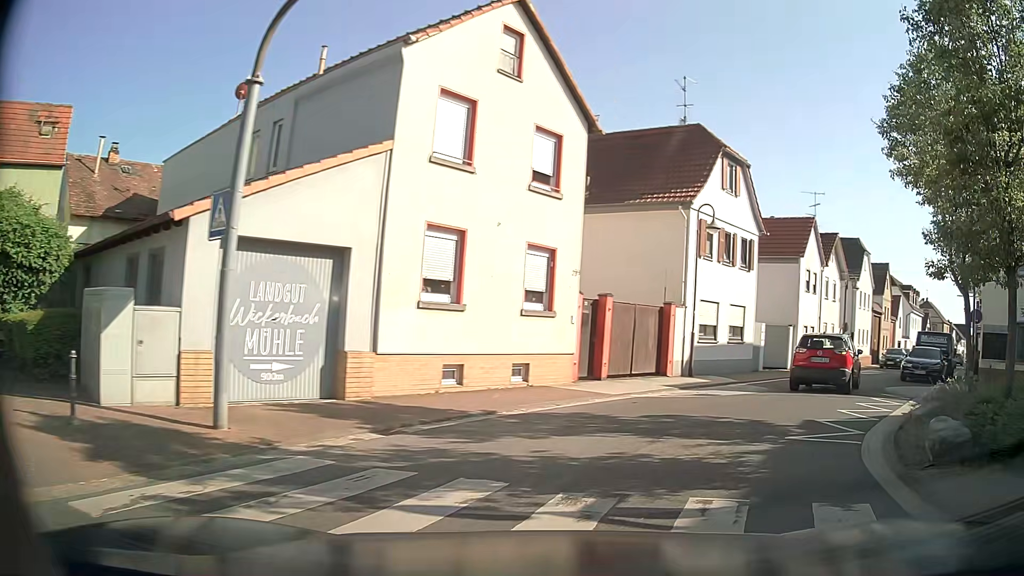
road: tertiary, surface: asphalt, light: Day
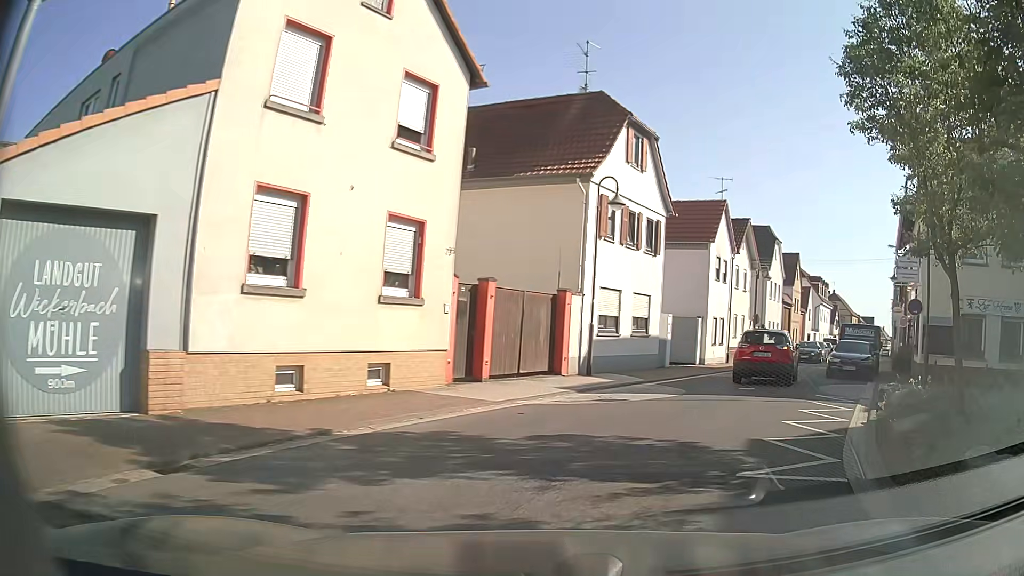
(+0.2, +2.9) m; +9°
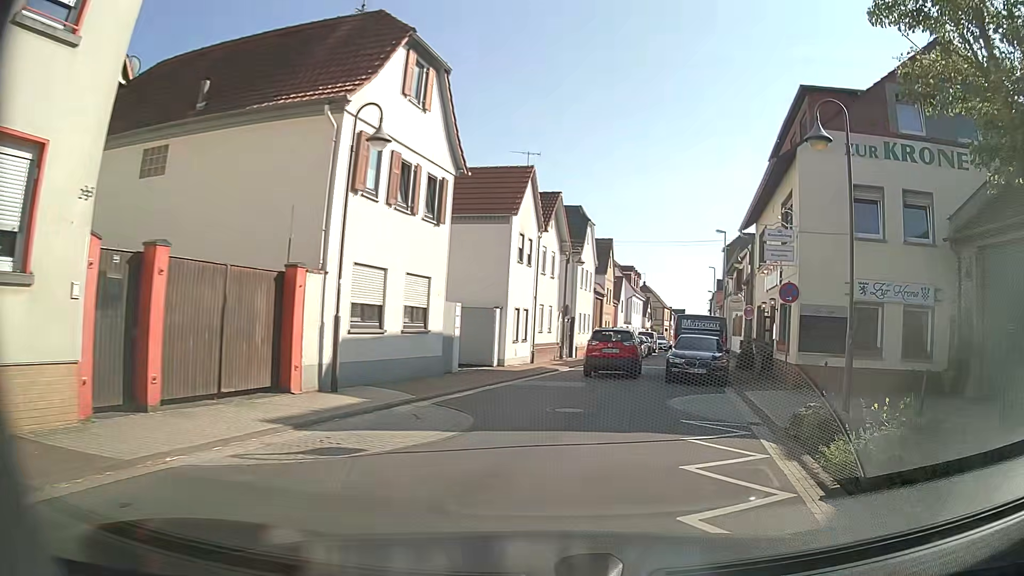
(+0.8, +5.7) m; +16°
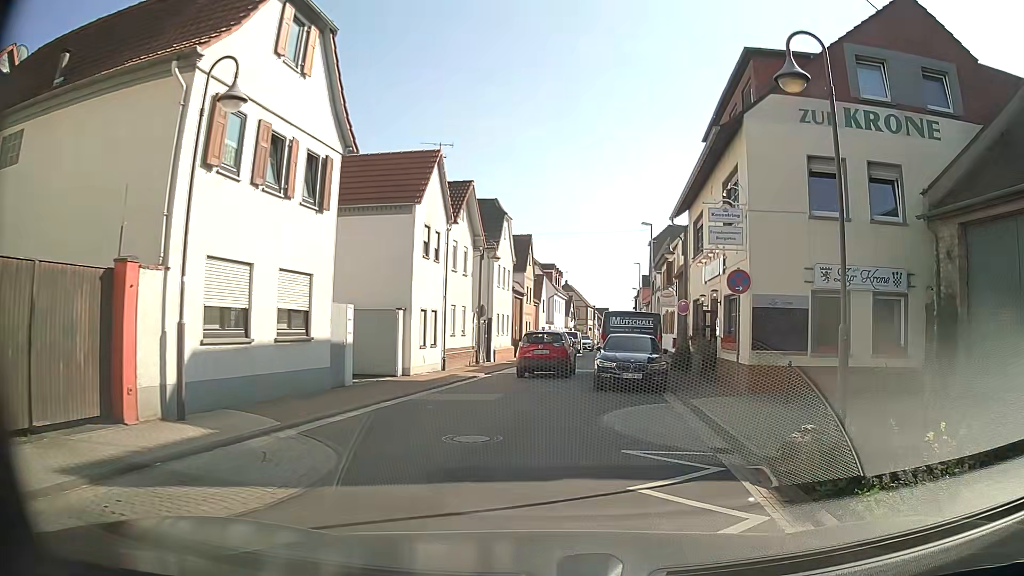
(+0.2, +2.8) m; +8°
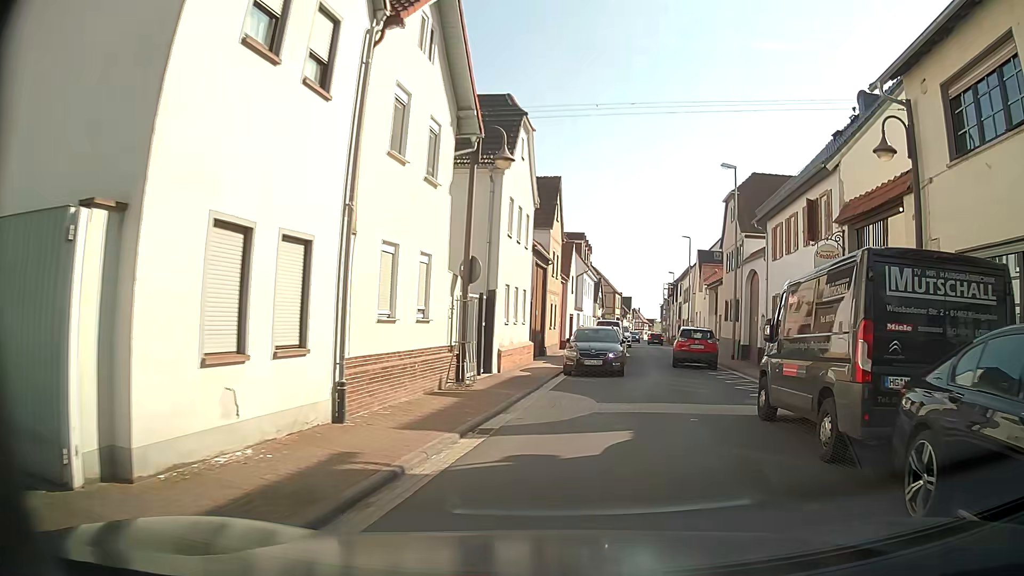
(-0.8, +16.4) m; 0°
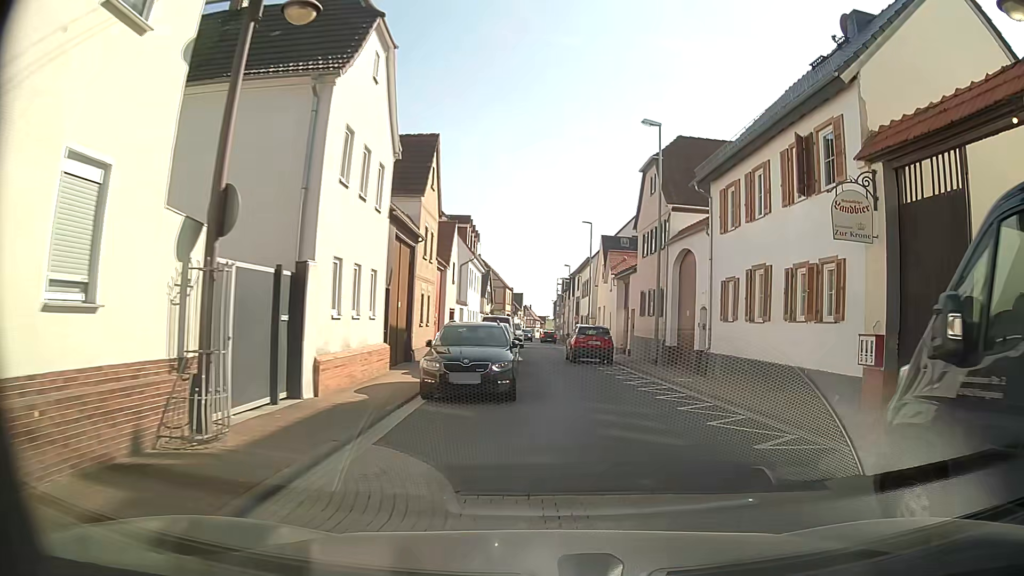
(+0.4, +7.3) m; +8°
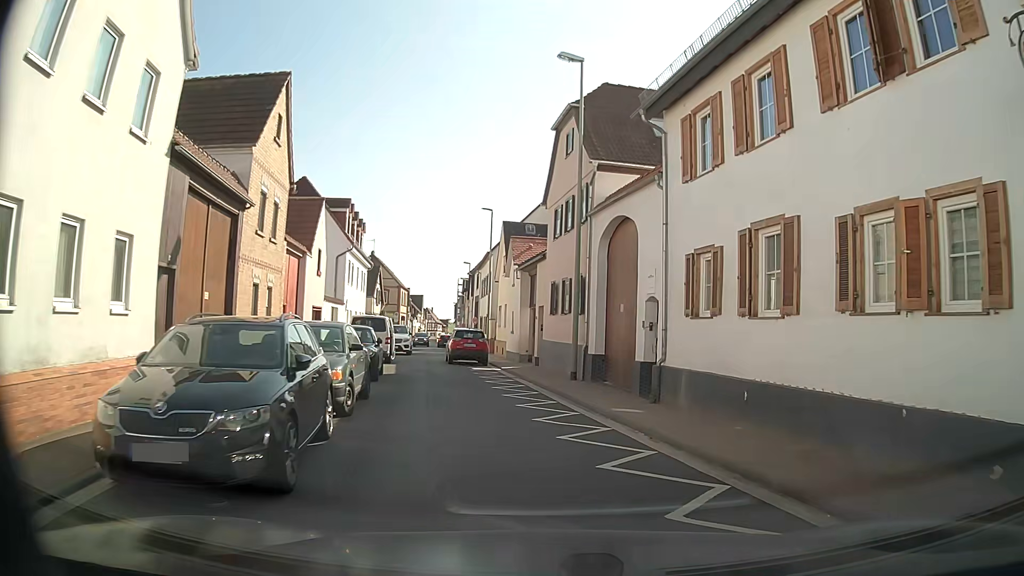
(+0.4, +7.2) m; +7°
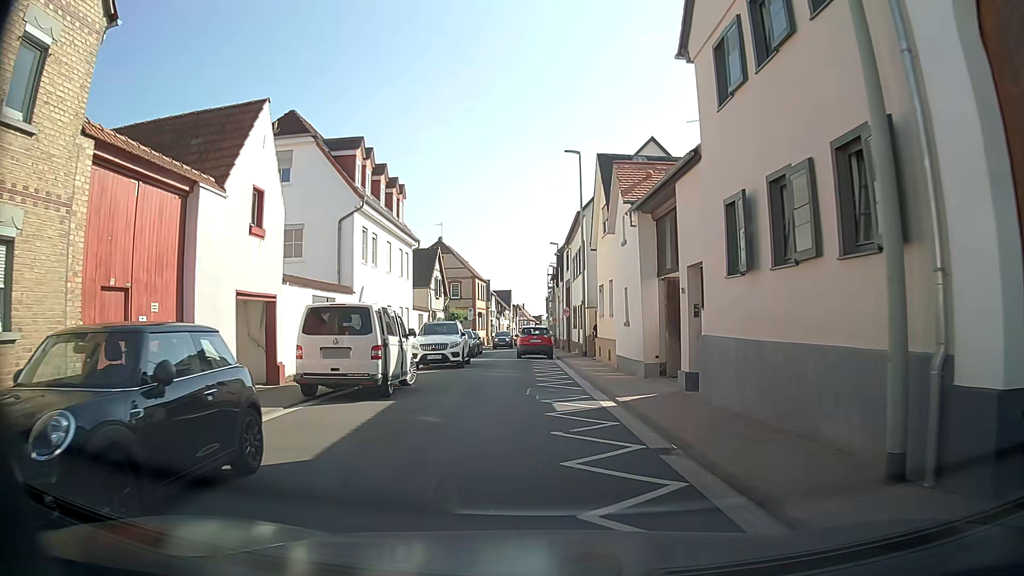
(-0.7, +14.2) m; -7°
(0, +10) (0, +20) (-1, +30) (-1, +40) (-1, +50) (-1, +60) (-1, +70) (-3, +80) (-3, +90) (-4, +100) m
